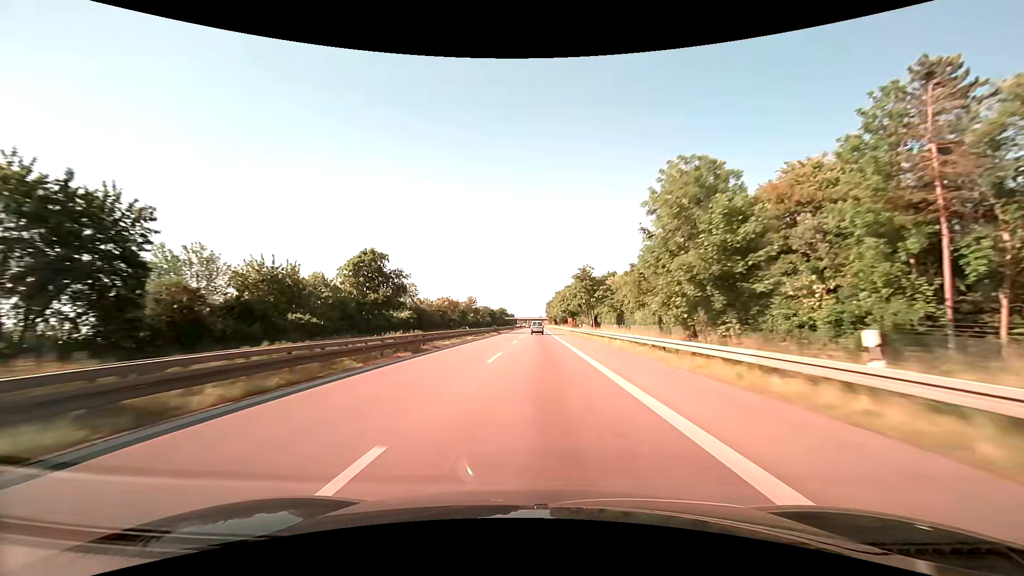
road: trunk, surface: asphalt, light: Day
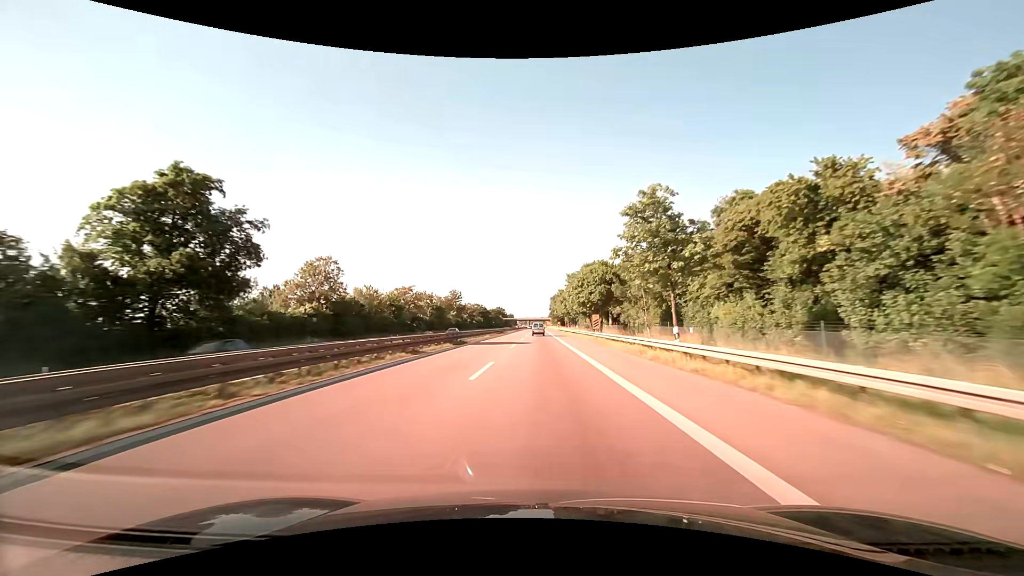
(-0.1, +41.0) m; 0°
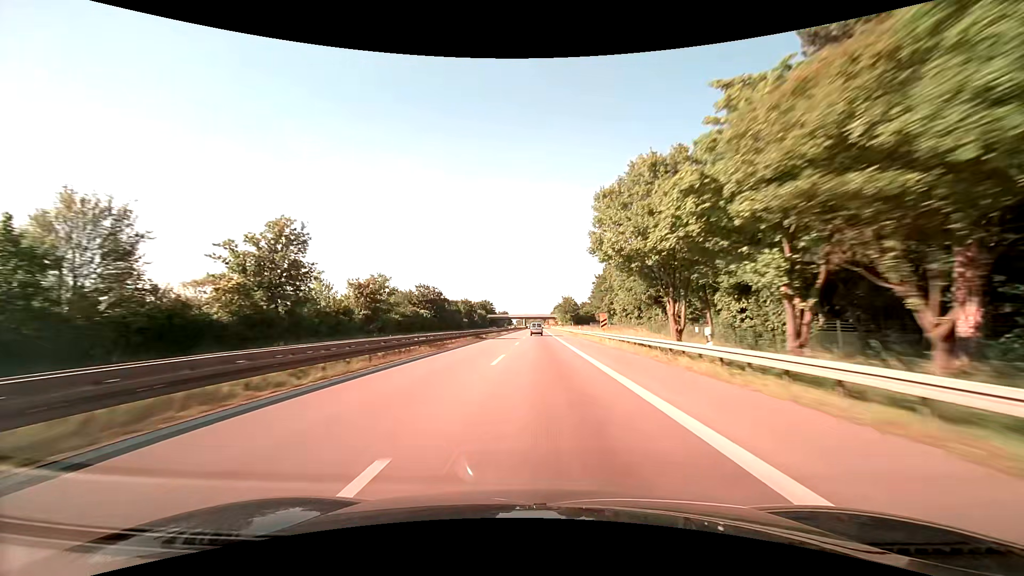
(0.0, +103.2) m; 0°
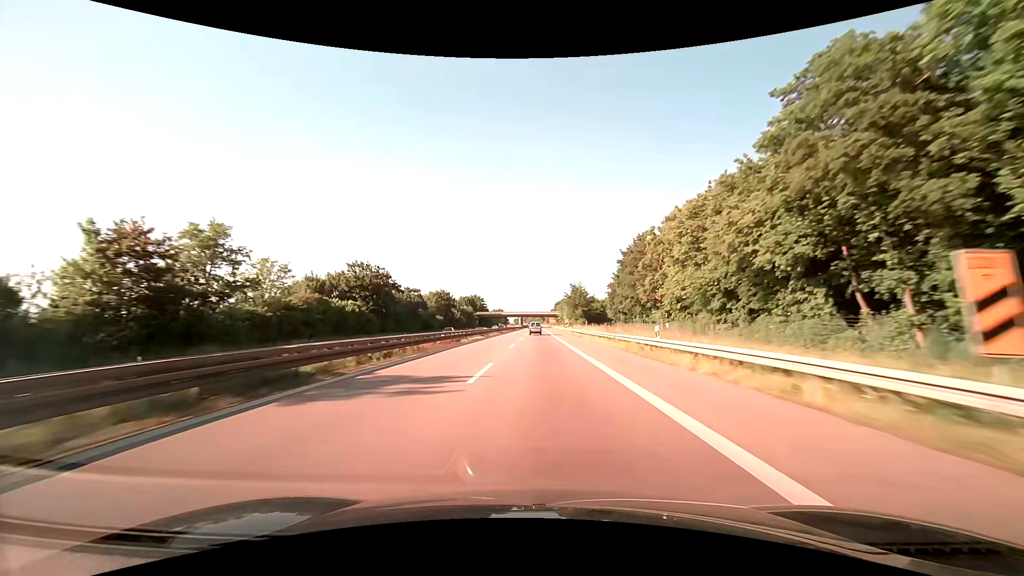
(+0.1, +41.5) m; 0°
(0, +10) (0, +20) (0, +30) (0, +40) (0, +50) (0, +60) (0, +70) (0, +80) (0, +90) (0, +100) m
